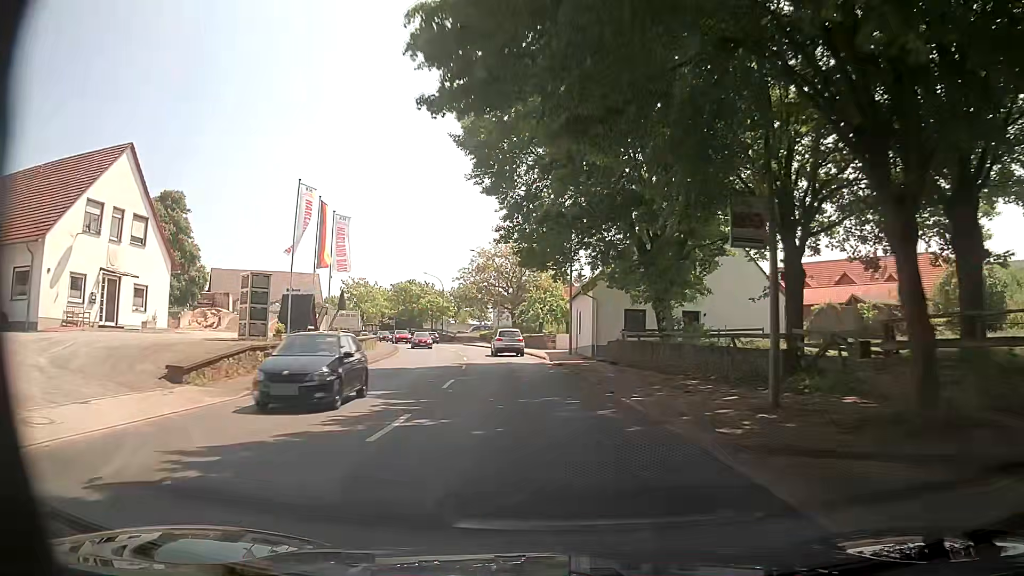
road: primary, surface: asphalt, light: Day
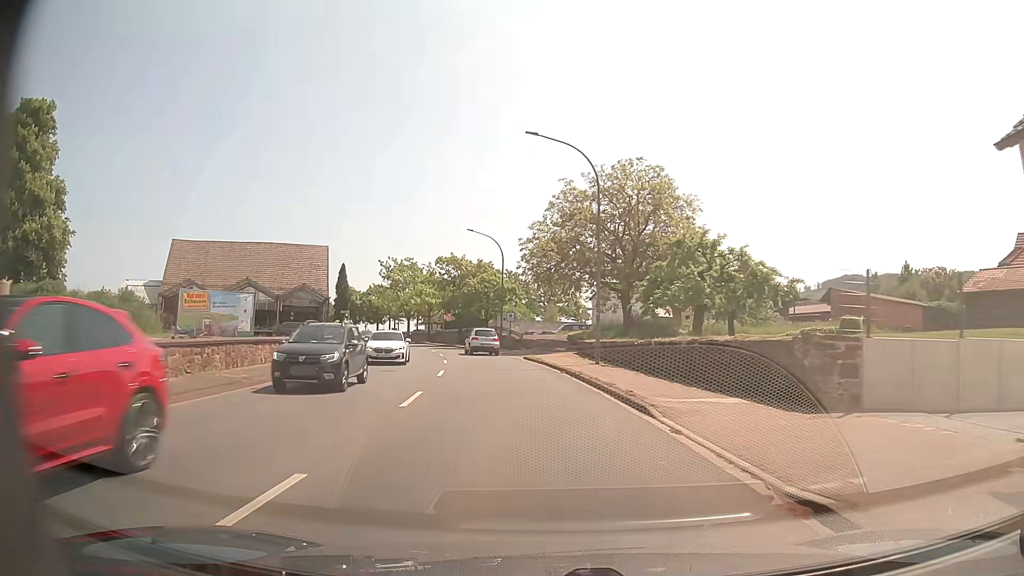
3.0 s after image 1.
(-2.5, +41.4) m; -9°
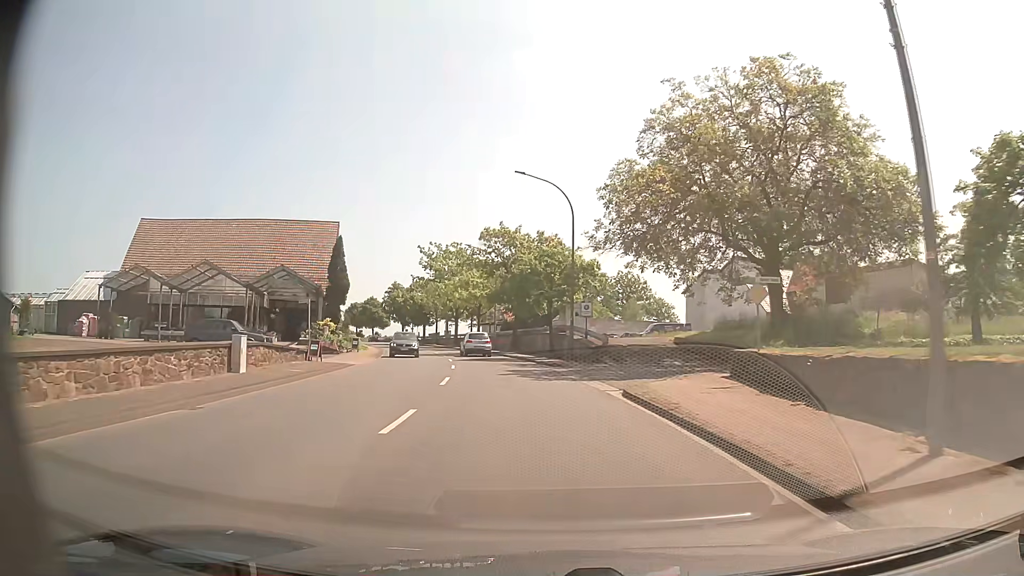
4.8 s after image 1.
(-1.1, +21.3) m; -6°
(0, +10) (-1, +20) (-2, +30) (-3, +40) (-5, +50) (-7, +59) (-10, +69) (-13, +79) (-16, +88) (-19, +98) m
